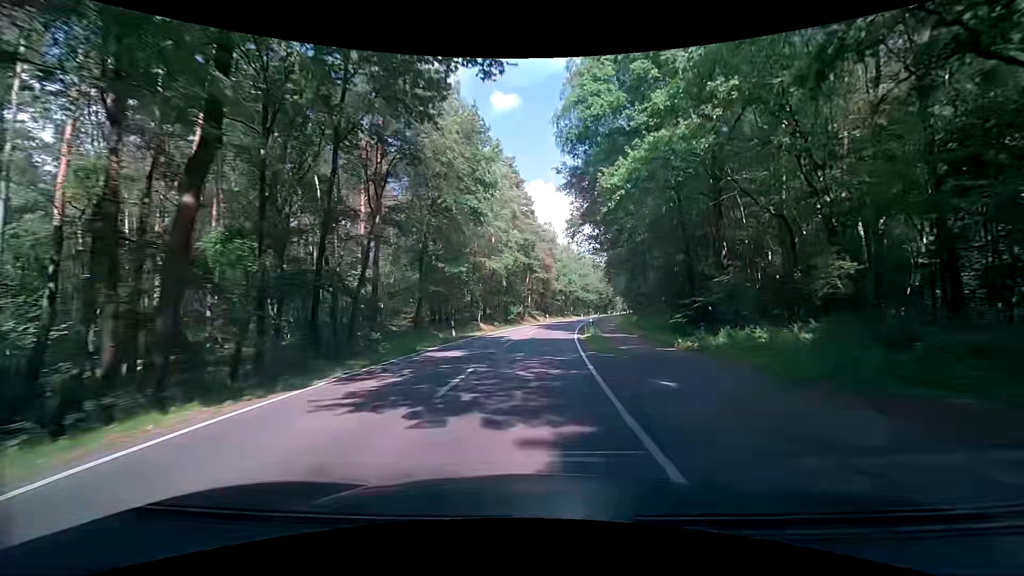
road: secondary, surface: asphalt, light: Day
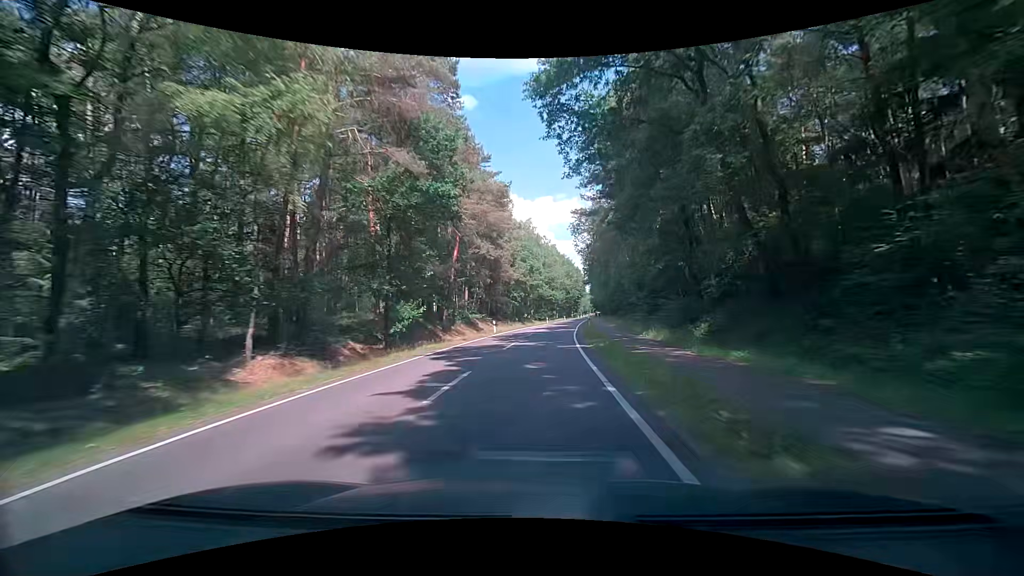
(+2.4, +35.6) m; +7°
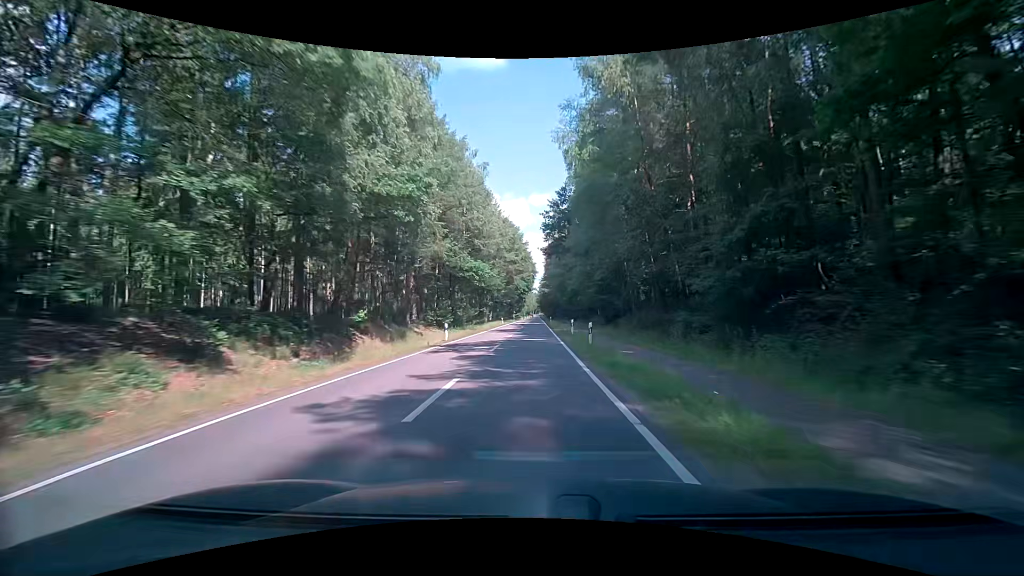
(+3.2, +61.0) m; +6°
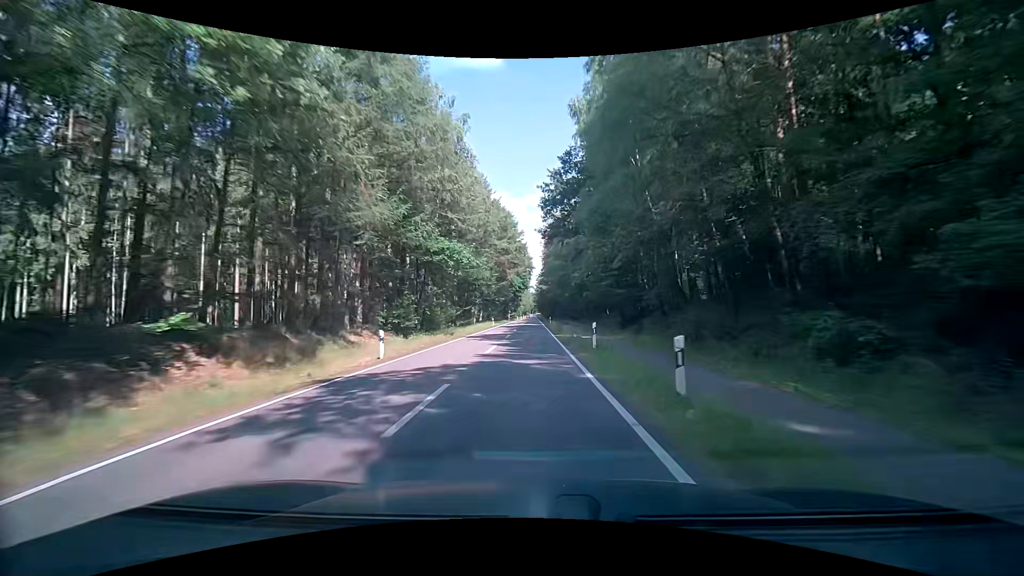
(+0.1, +12.6) m; 0°
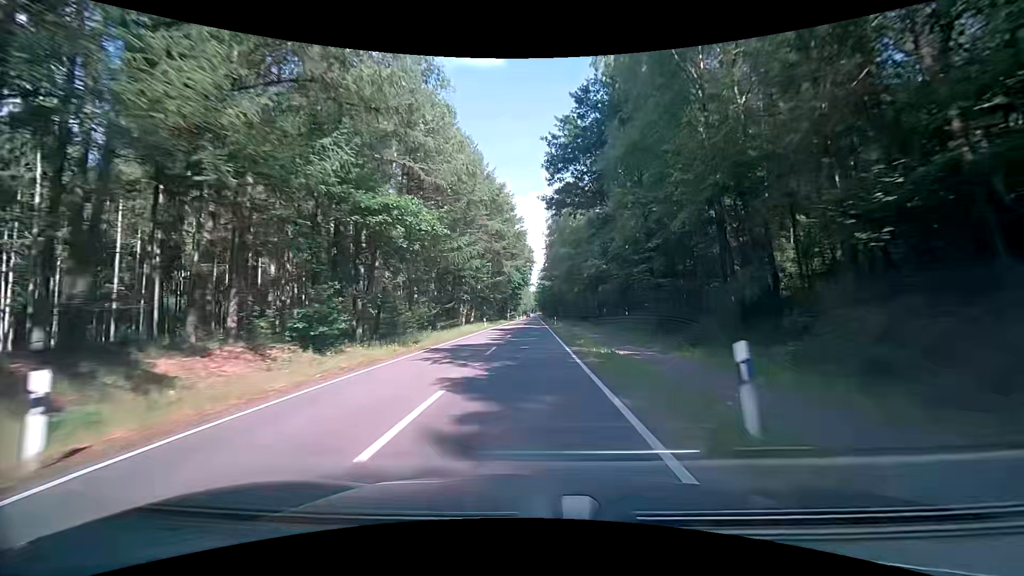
(0.0, +12.8) m; -1°
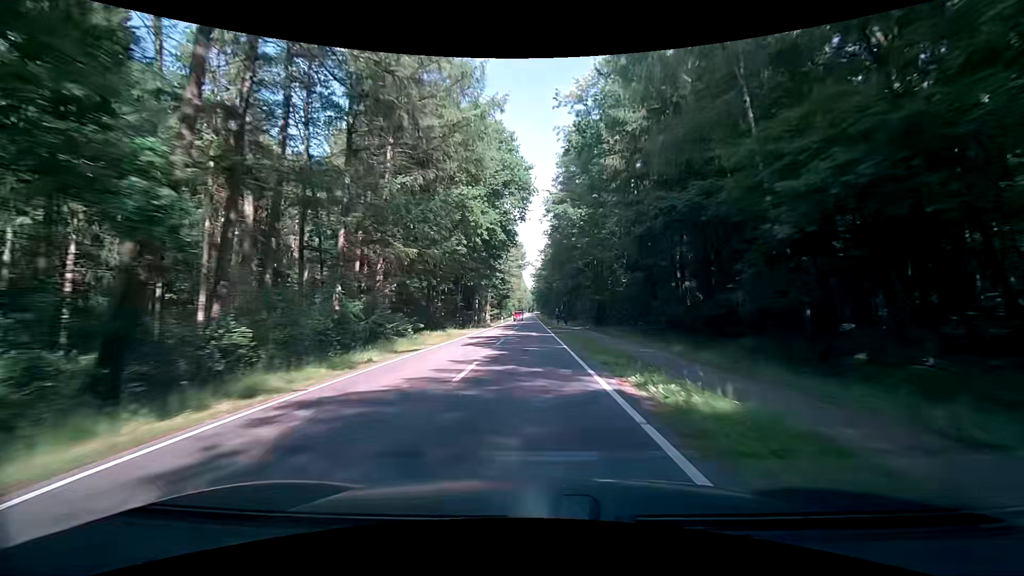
(+0.8, +66.6) m; +1°
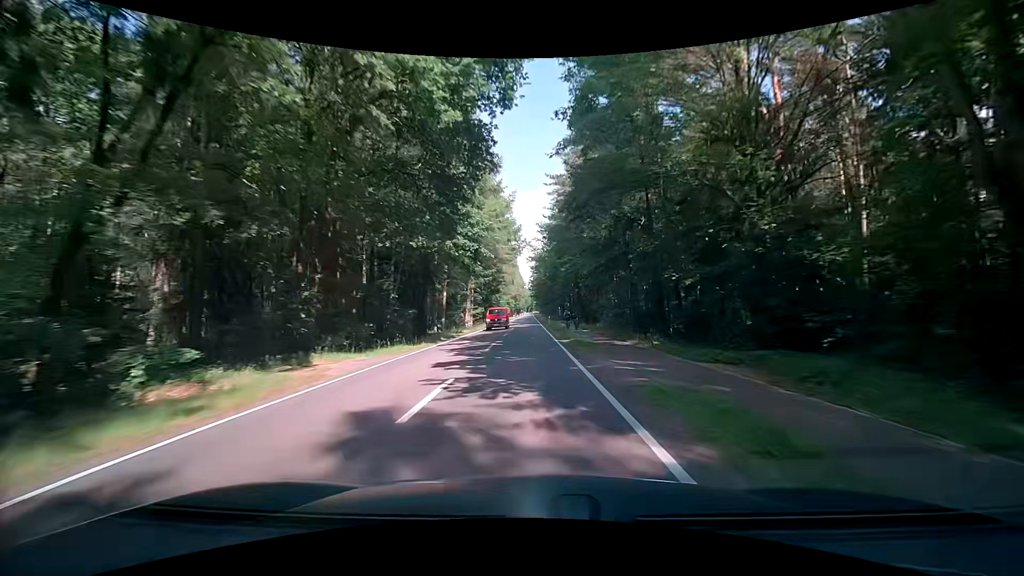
(+0.3, +27.4) m; +1°
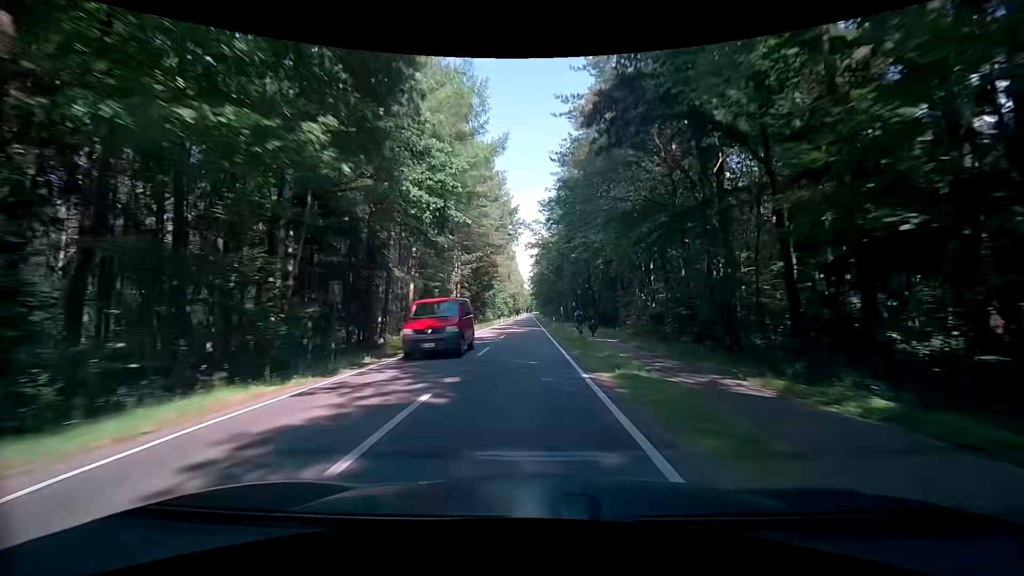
(-0.1, +13.9) m; 0°
(0, +10) (0, +20) (0, +30) (0, +40) (0, +50) (0, +60) (0, +70) (0, +80) (0, +90) (-1, +100) m
